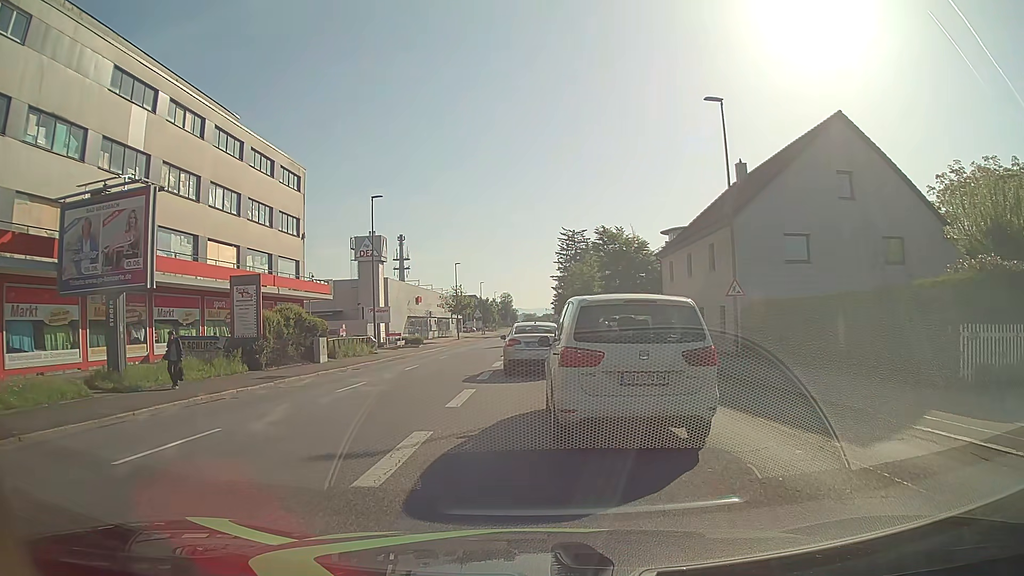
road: tertiary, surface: asphalt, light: Day
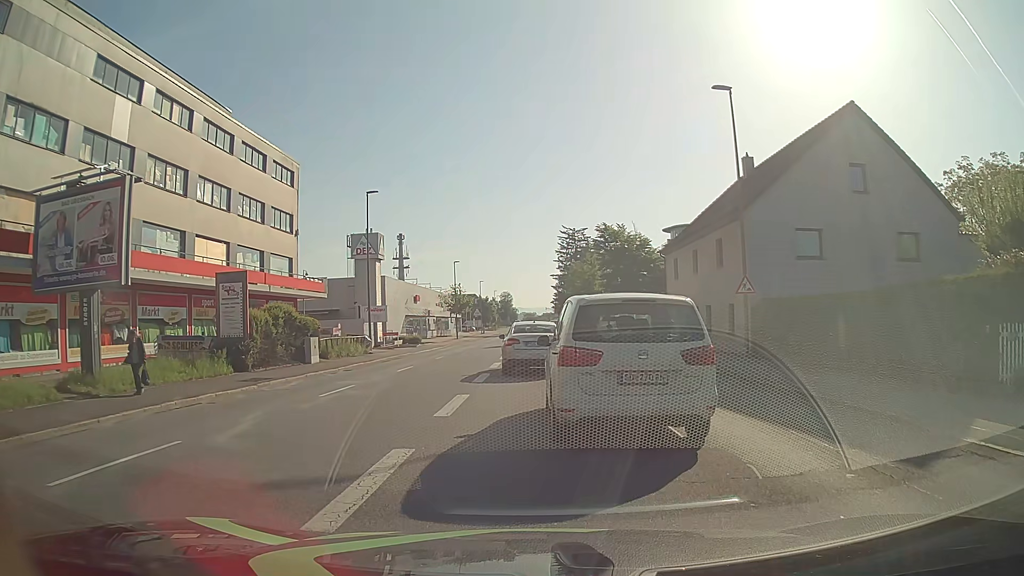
(0.0, +1.3) m; +1°
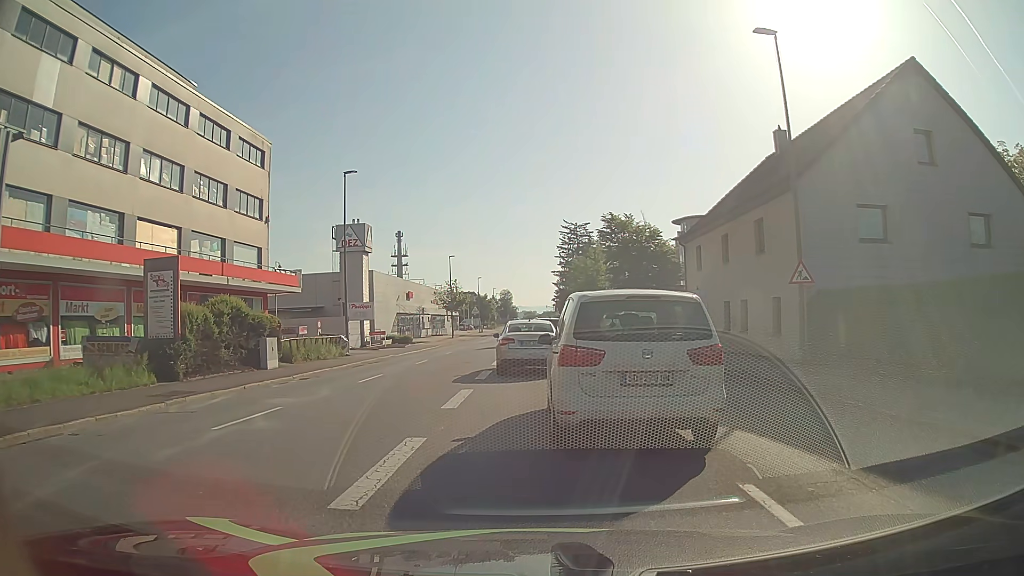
(0.0, +5.4) m; 0°
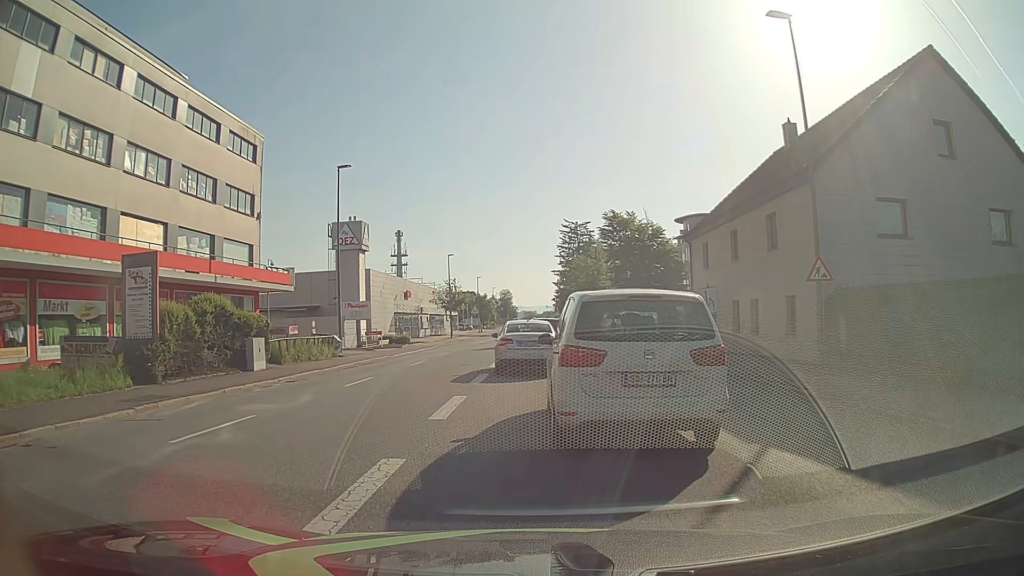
(0.0, +1.3) m; 0°
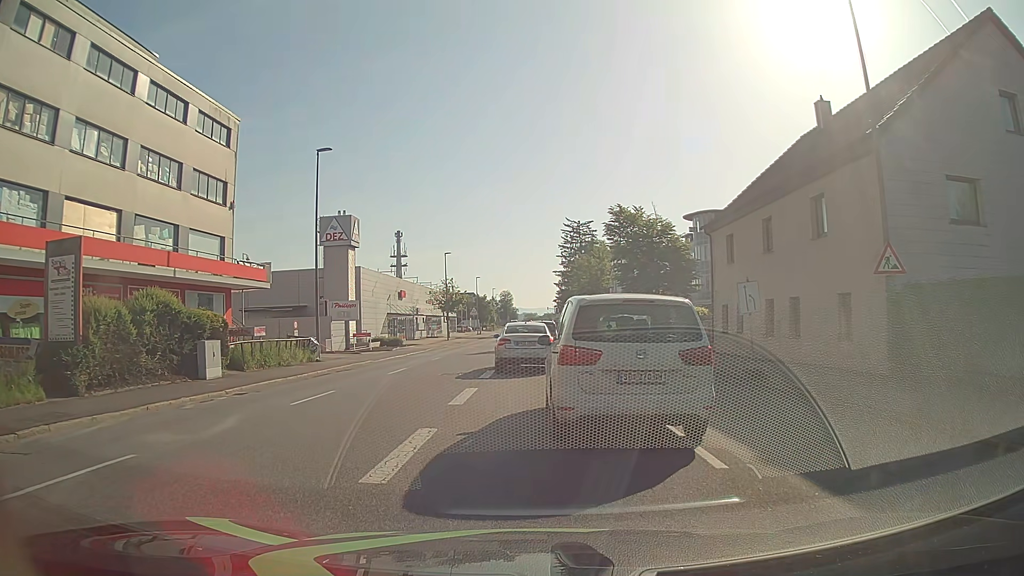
(0.0, +4.0) m; 0°
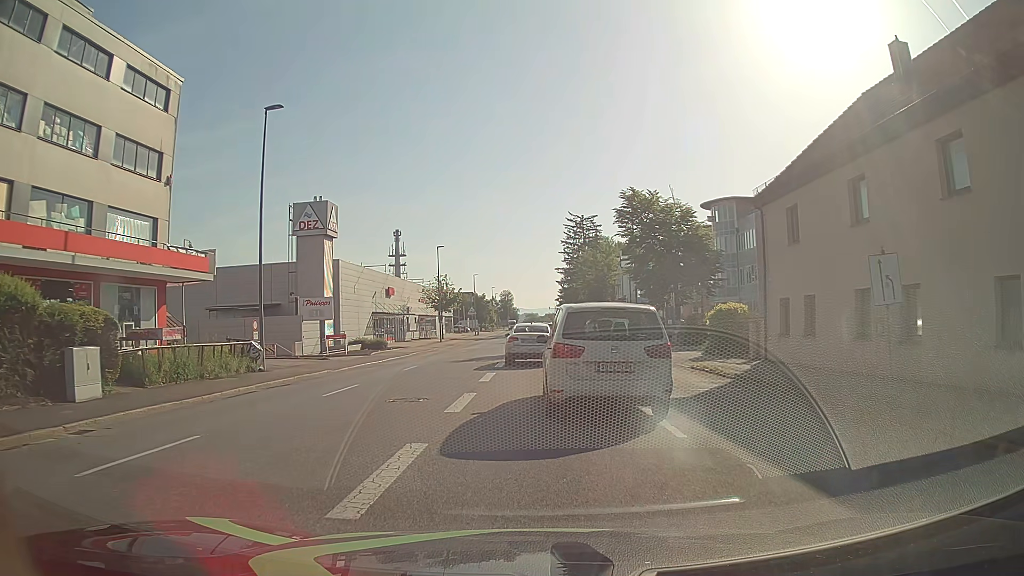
(0.0, +7.1) m; +1°
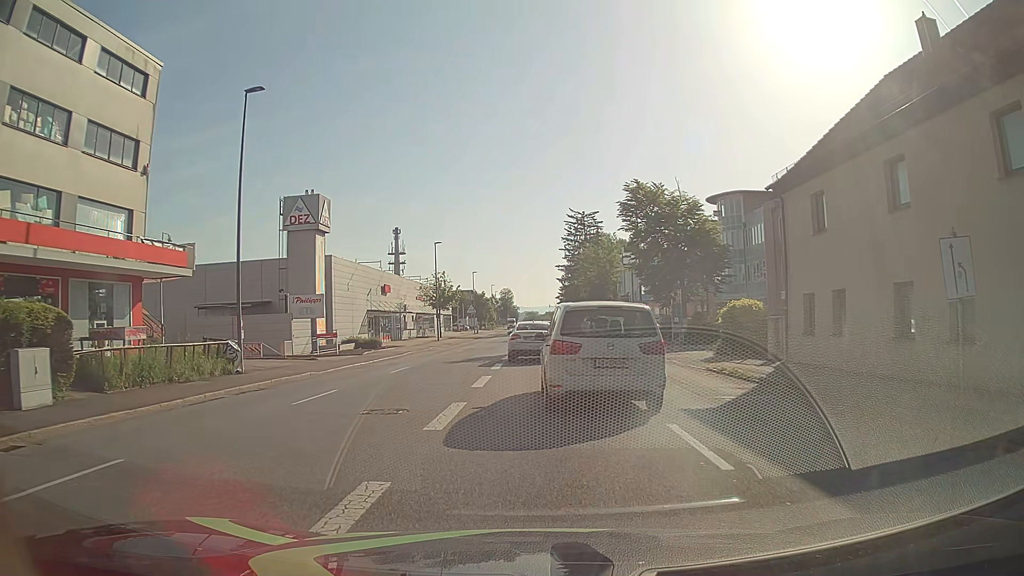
(0.0, +2.1) m; -1°
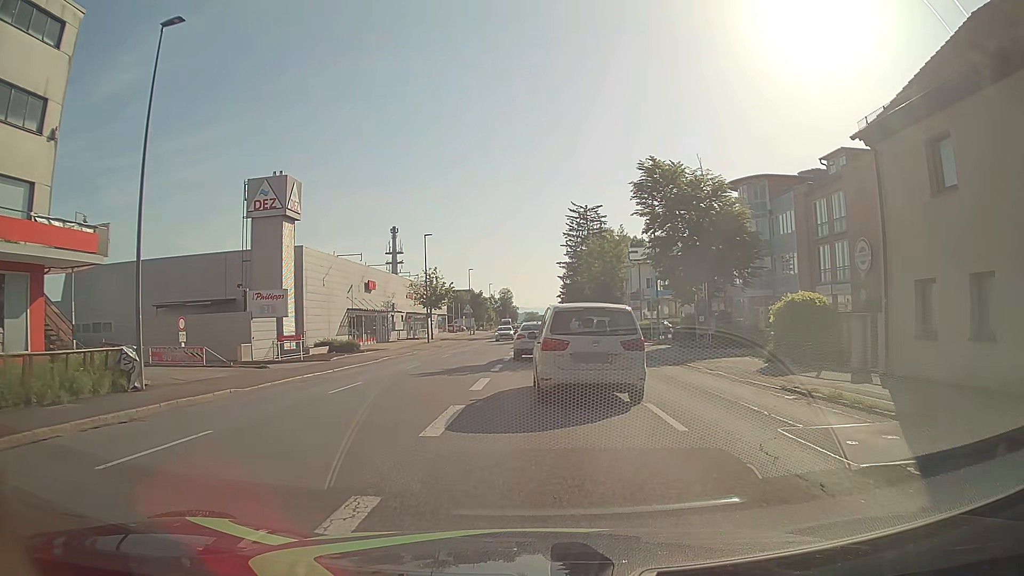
(0.0, +6.7) m; 0°
(0, +10) (0, +20) (0, +30) (0, +40) (0, +50) (0, +60) (0, +70) (0, +80) (0, +90) (0, +100) m
